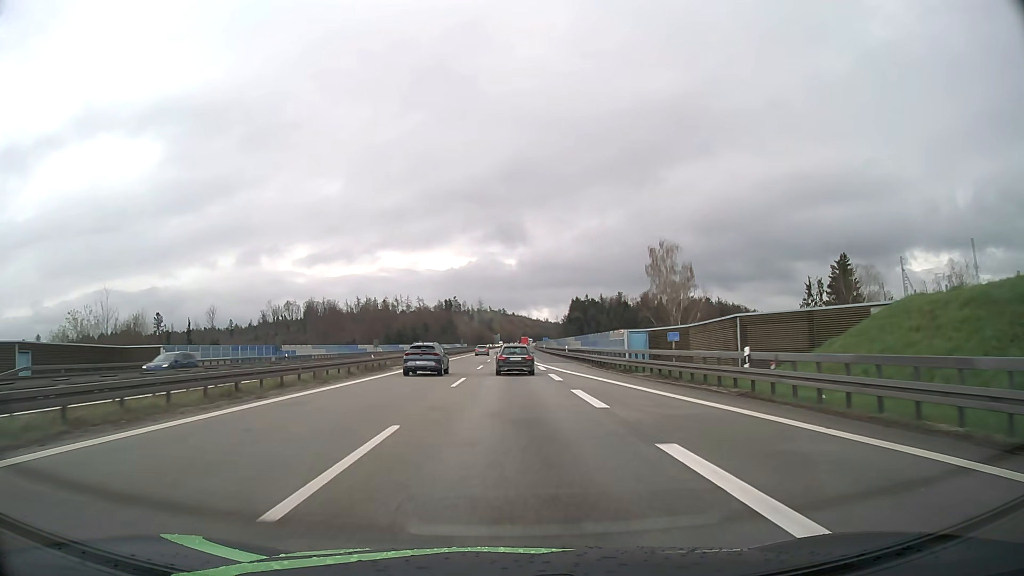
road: motorway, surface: asphalt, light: Day
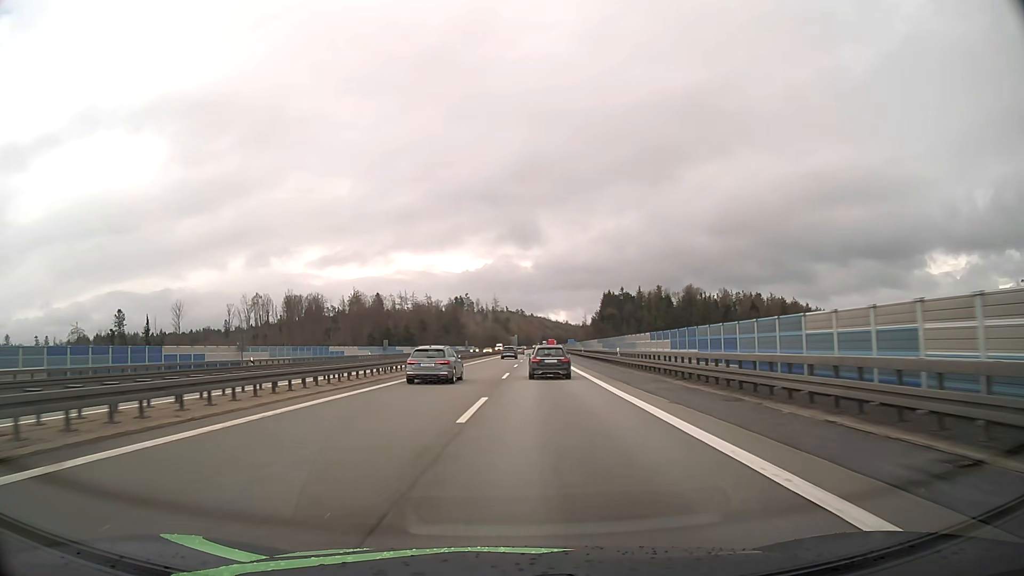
(-0.1, +64.6) m; -1°
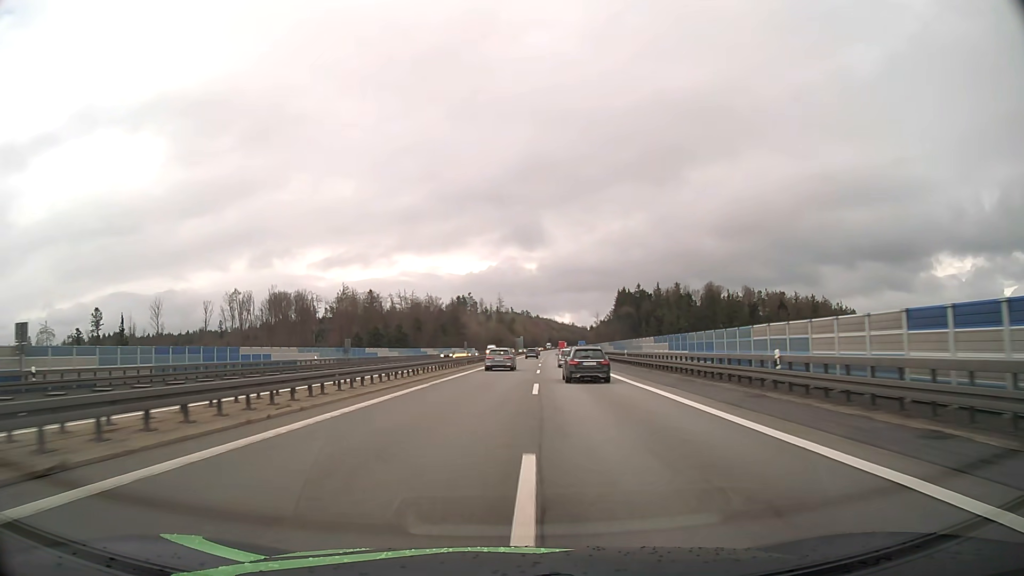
(-0.1, +27.7) m; 0°
(0, +10) (0, +20) (0, +30) (+1, +40) (+1, +50) (+1, +60) (+2, +70) (+2, +80) (+3, +90) (+3, +100) m
